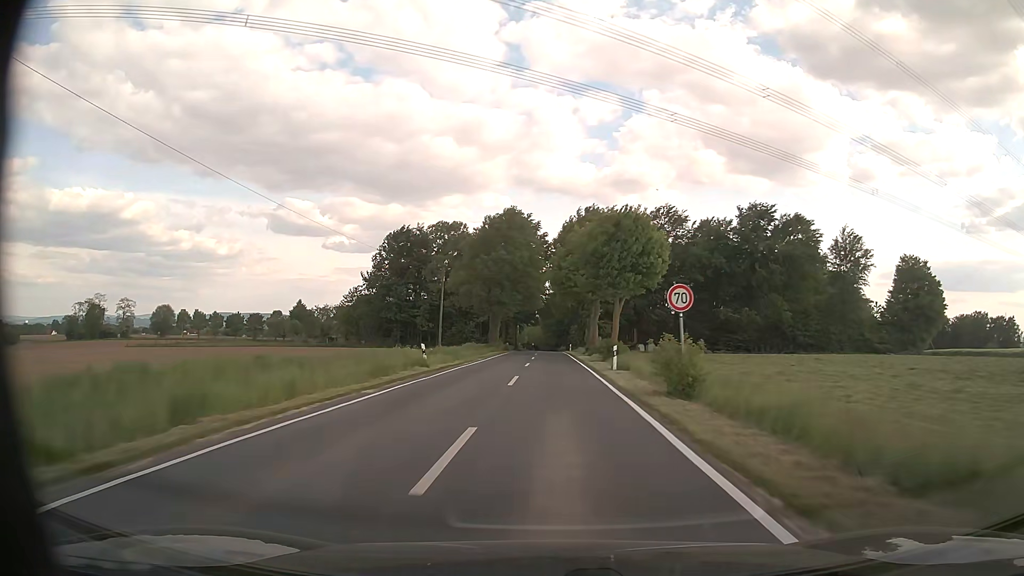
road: tertiary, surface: asphalt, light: Day
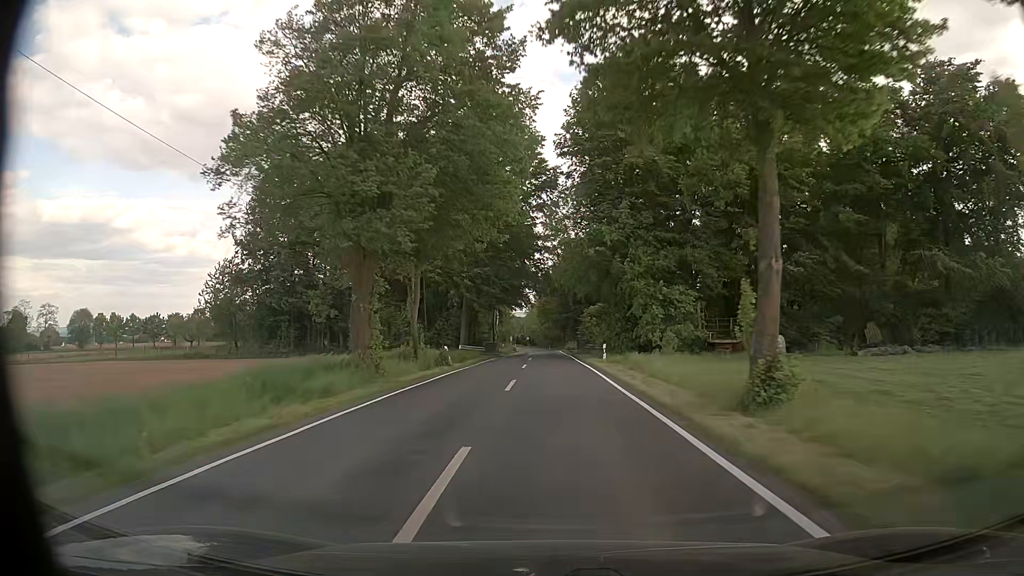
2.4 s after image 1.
(-0.1, +48.8) m; 0°
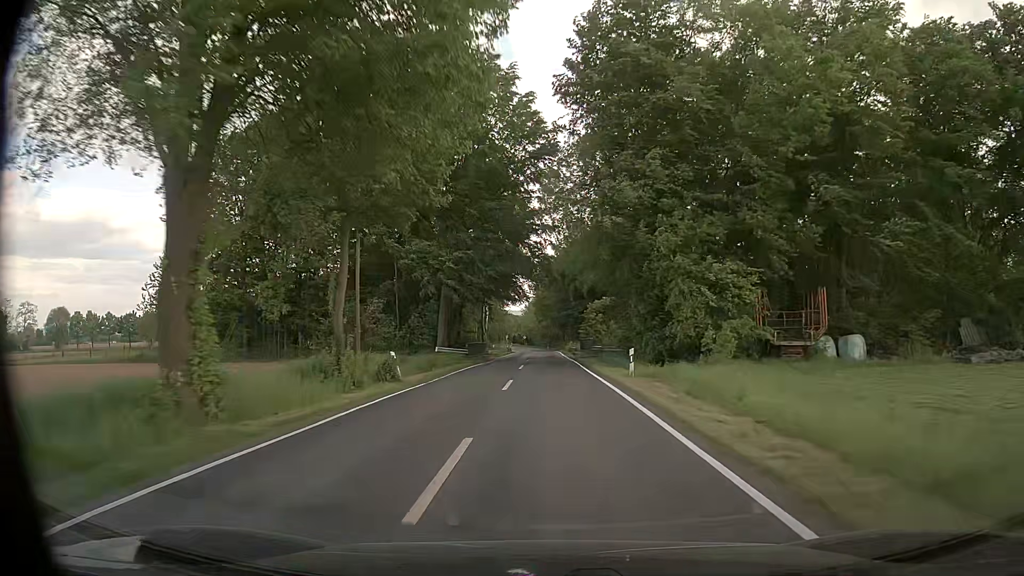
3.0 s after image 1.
(0.0, +10.9) m; 0°
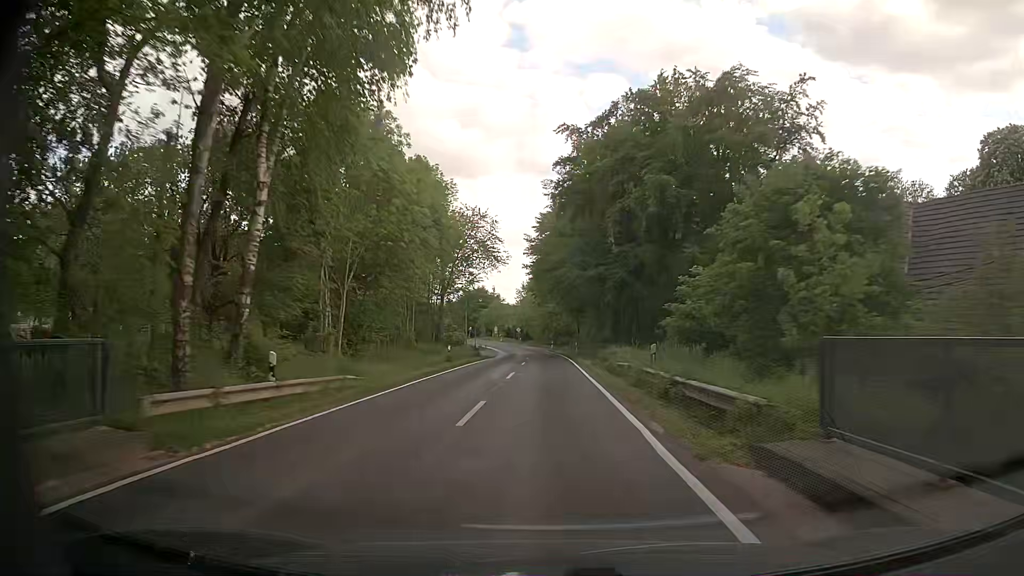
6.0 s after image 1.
(-0.2, +54.4) m; -1°
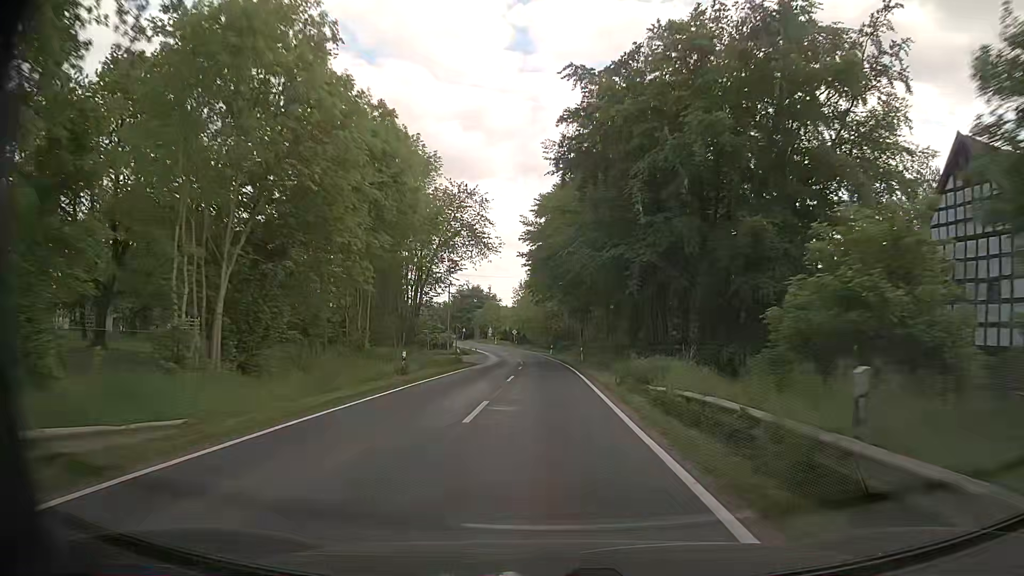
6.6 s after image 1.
(0.0, +11.1) m; 0°
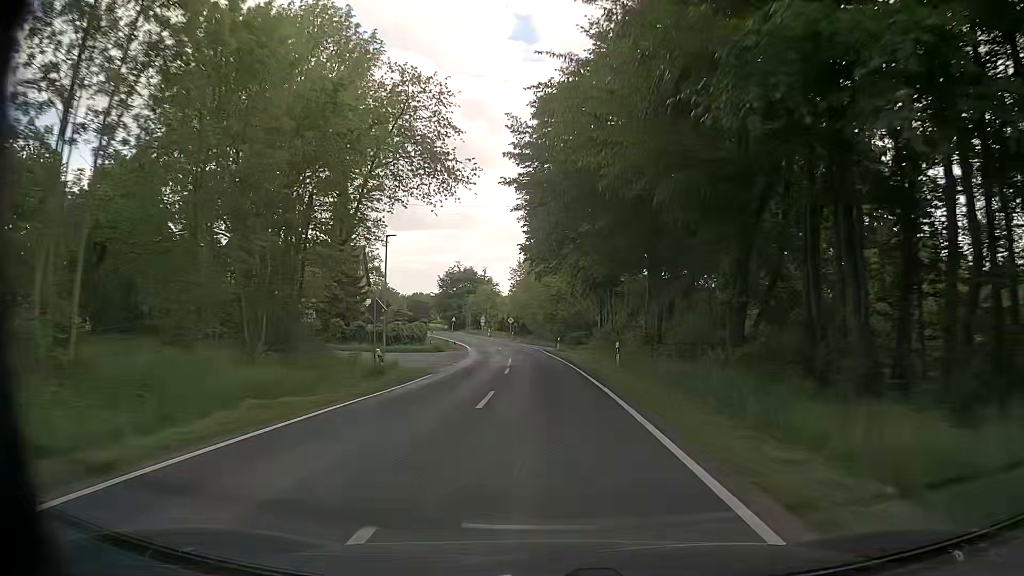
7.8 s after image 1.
(+0.1, +22.3) m; 0°
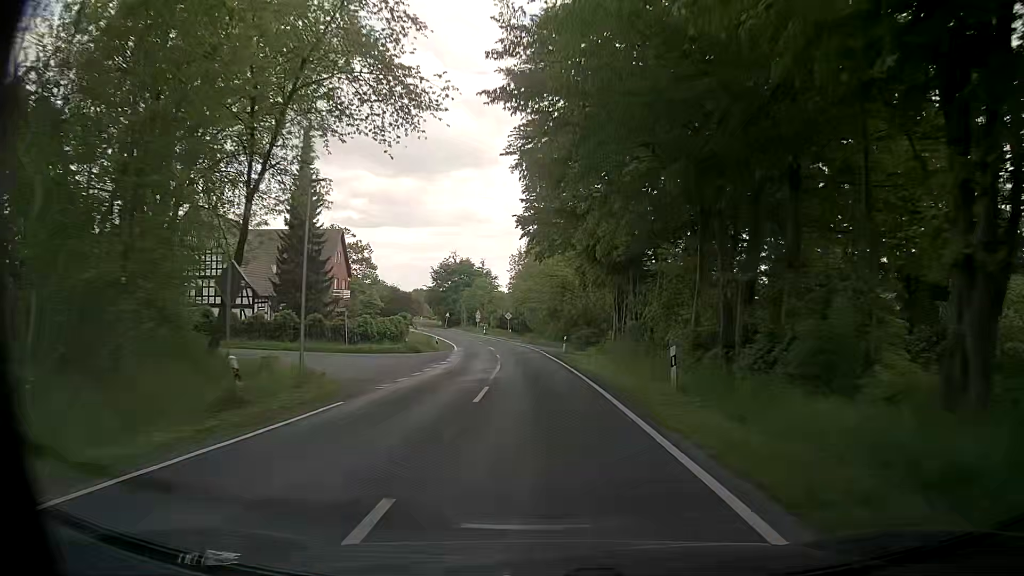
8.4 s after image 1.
(+0.1, +11.2) m; 0°
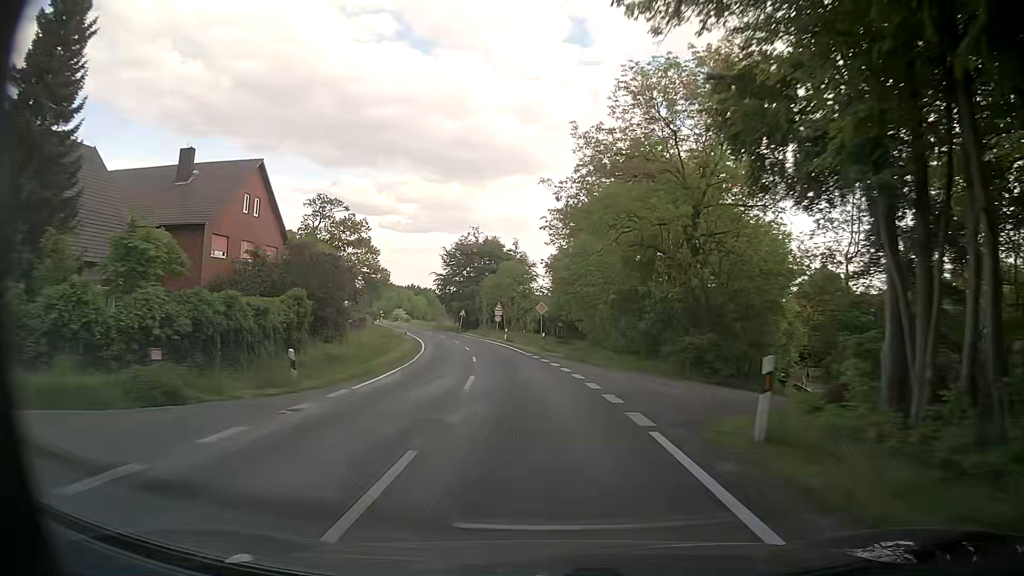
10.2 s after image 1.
(-0.6, +34.0) m; -3°
(0, +10) (-1, +20) (-2, +30) (-3, +40) (-5, +50) (-7, +59) (-10, +69) (-12, +79) (-16, +88) (-19, +98) m
